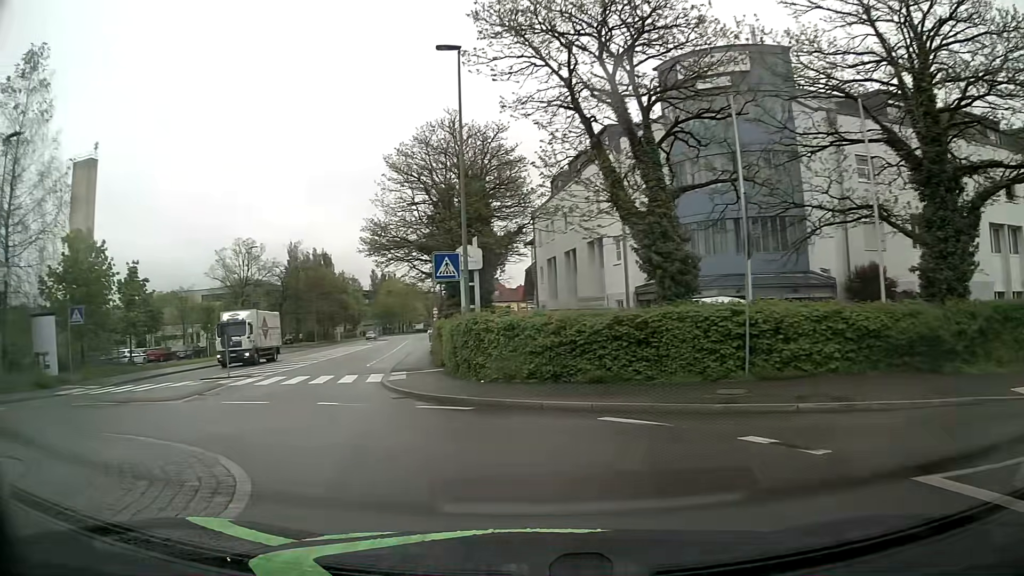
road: tertiary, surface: asphalt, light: Day
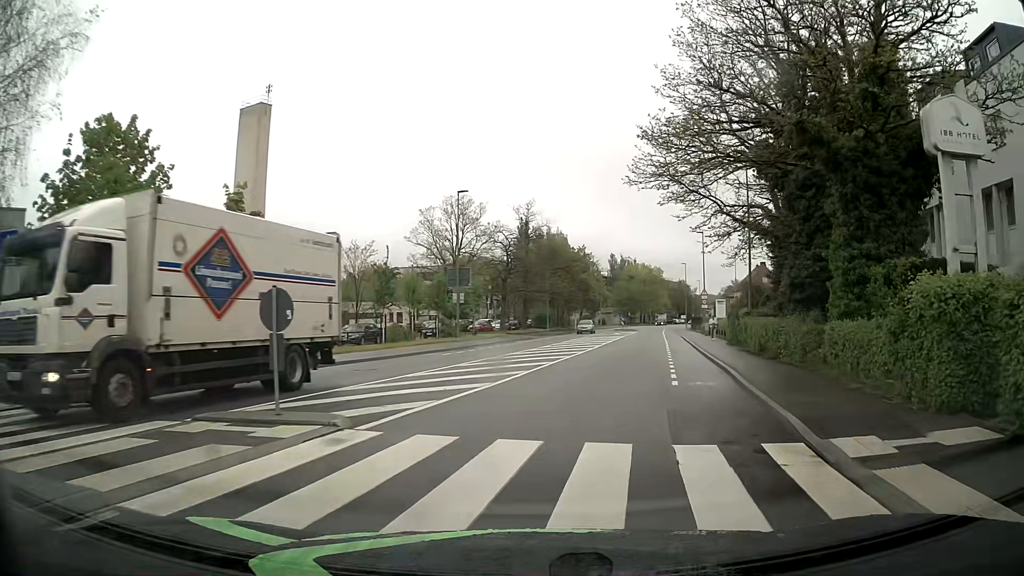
(-5.8, +18.9) m; -19°
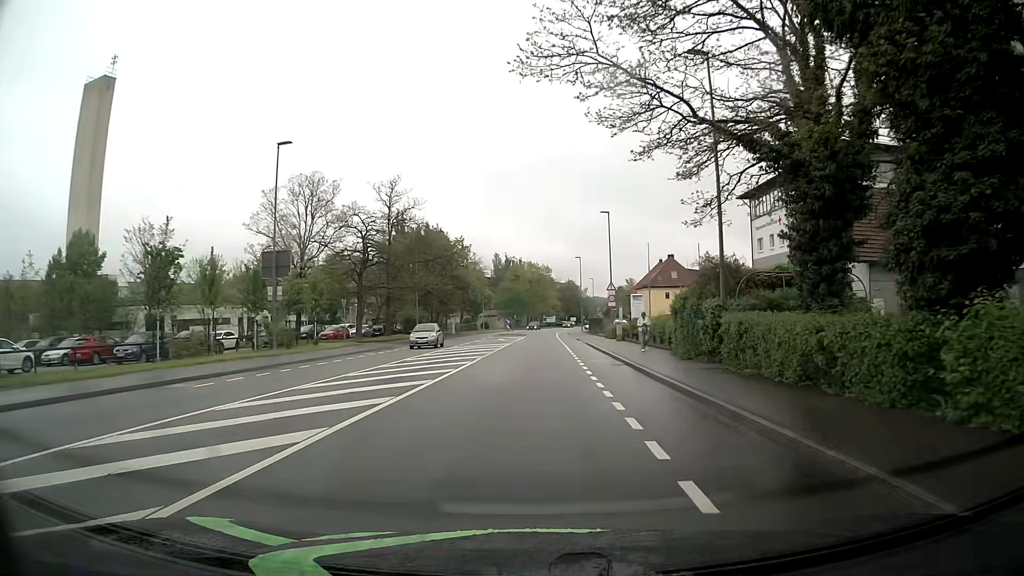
(+1.5, +14.3) m; +9°
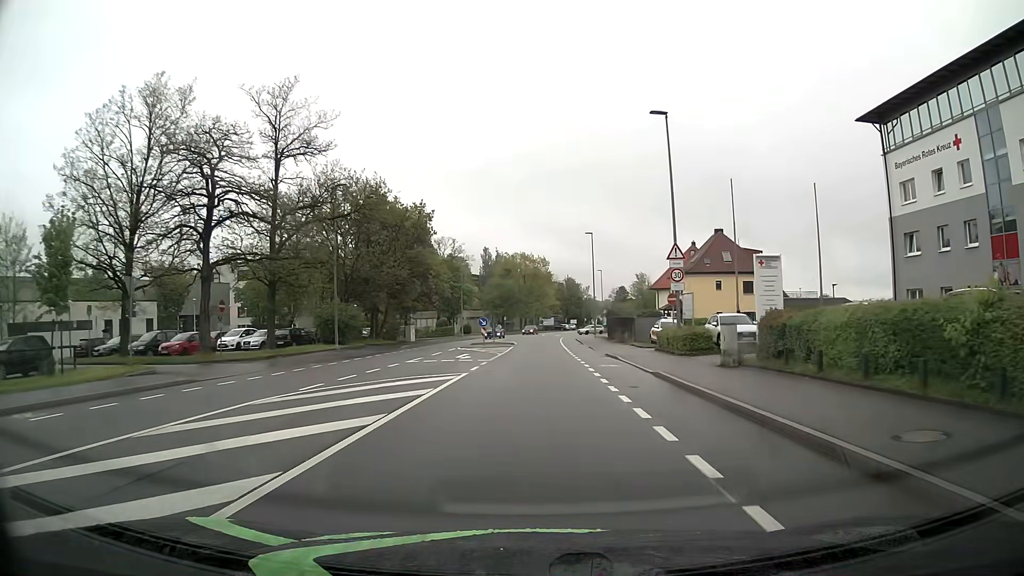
(+0.5, +27.1) m; +1°
(0, +10) (0, +20) (0, +30) (0, +40) (+1, +50) (+1, +60) (+1, +70) (+2, +80) (+3, +90) (+4, +100) m
